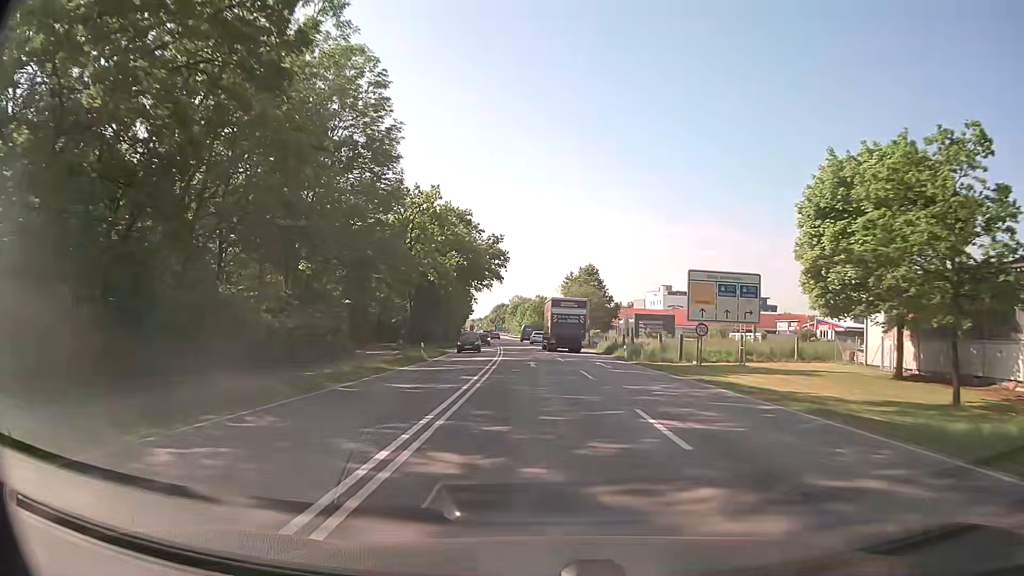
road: secondary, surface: asphalt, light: Day
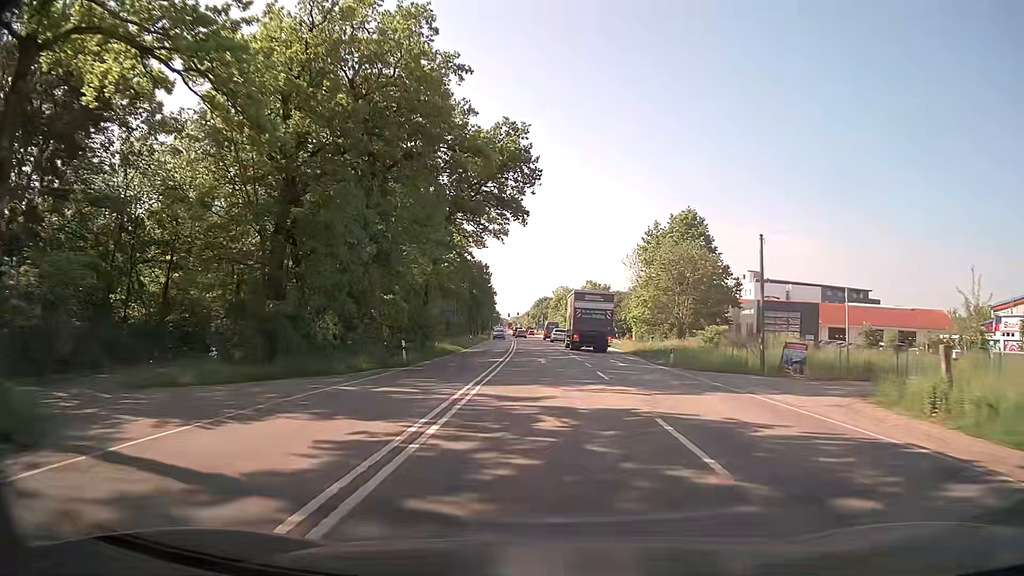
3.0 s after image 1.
(-1.1, +50.4) m; -3°
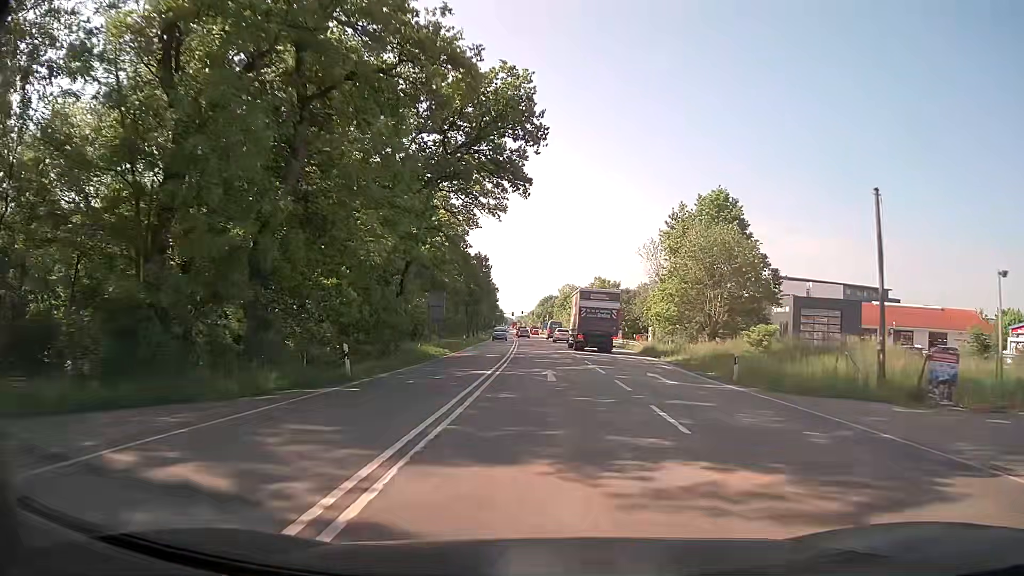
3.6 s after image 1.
(-0.1, +9.5) m; -1°
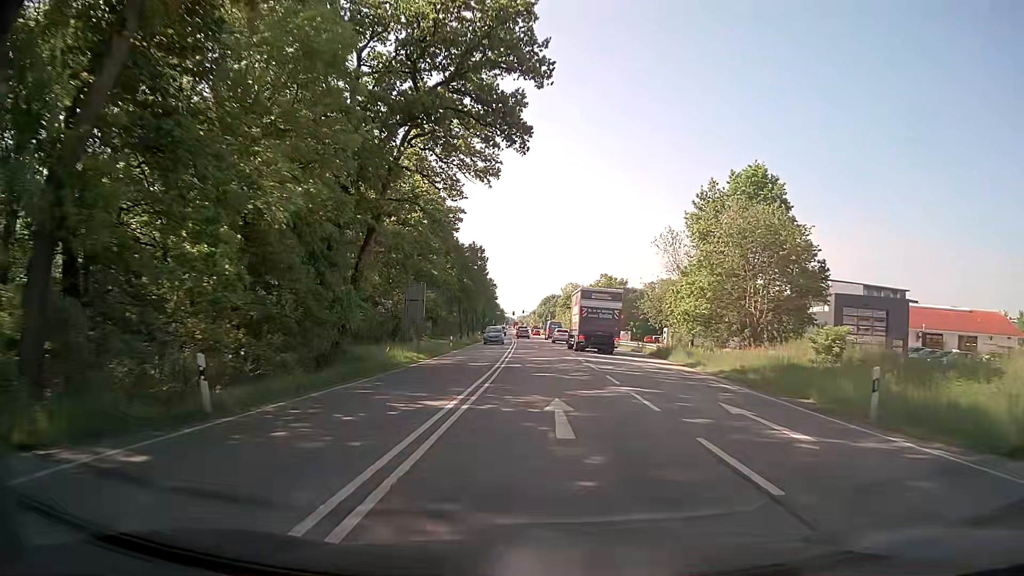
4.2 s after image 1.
(0.0, +9.1) m; 0°
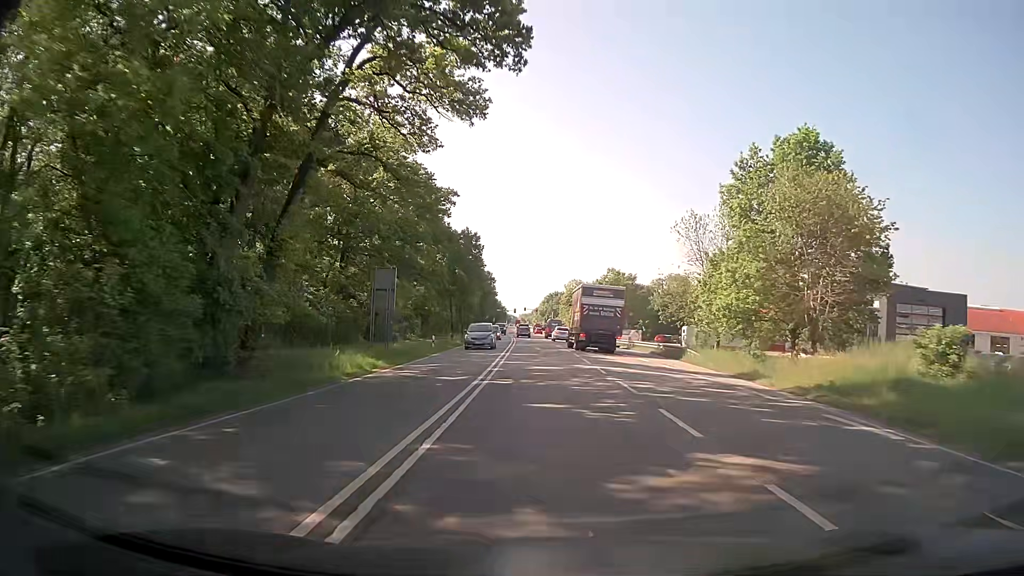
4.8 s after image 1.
(0.0, +8.8) m; 0°
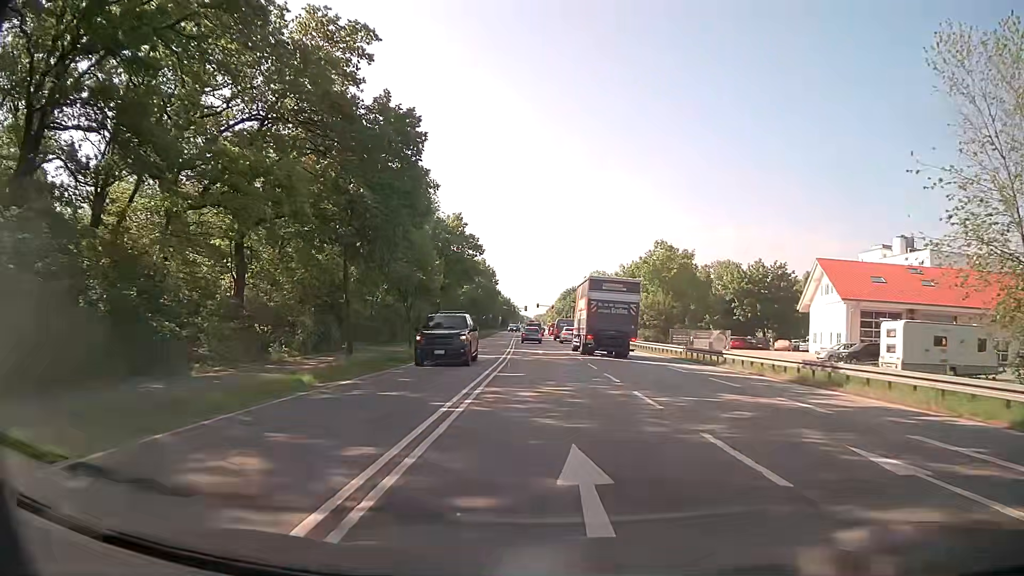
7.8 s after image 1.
(-0.7, +38.2) m; -2°
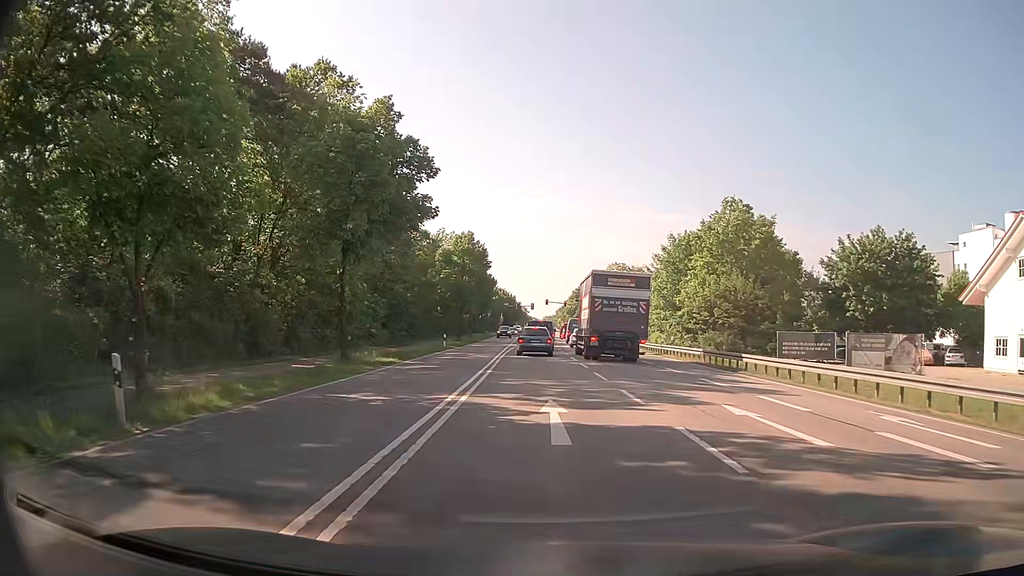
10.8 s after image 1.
(-0.1, +28.8) m; -1°
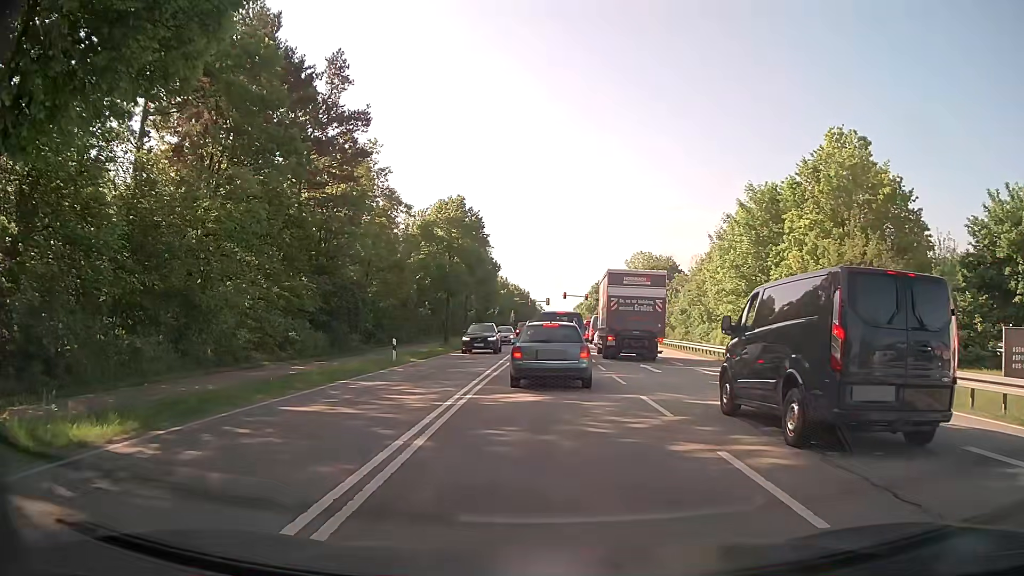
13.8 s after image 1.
(0.0, +19.5) m; -1°
(0, +10) (0, +20) (0, +30) (0, +40) (+1, +50) (+1, +60) (+2, +70) (+2, +80) (+2, +90) (+2, +100) m
